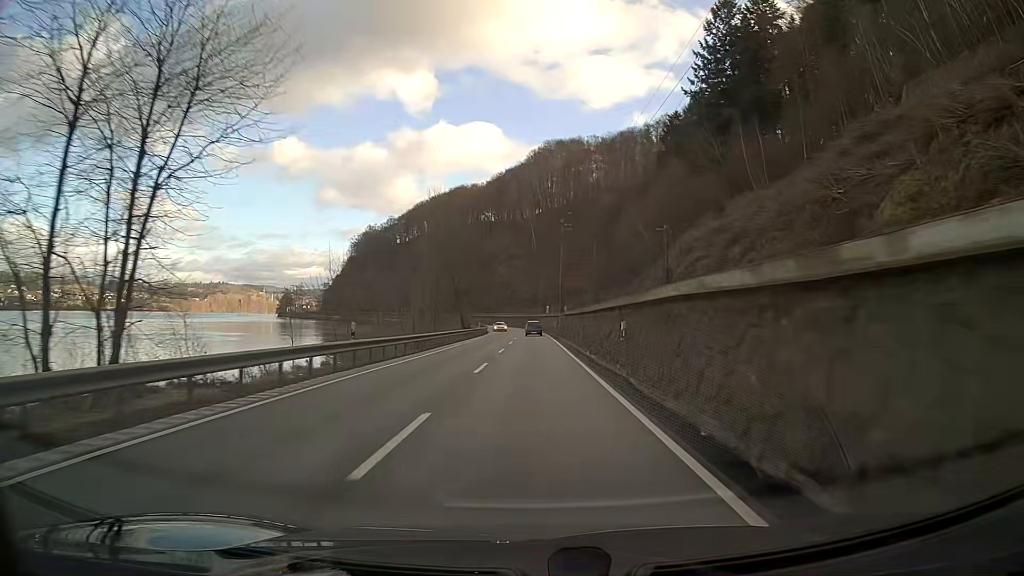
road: primary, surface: asphalt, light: Day
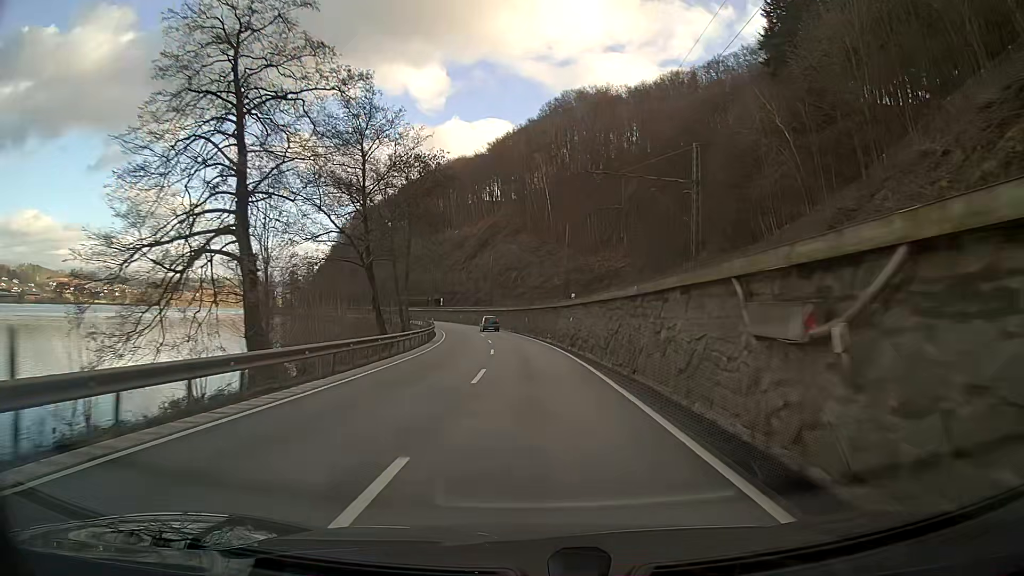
(-0.2, +62.8) m; -1°
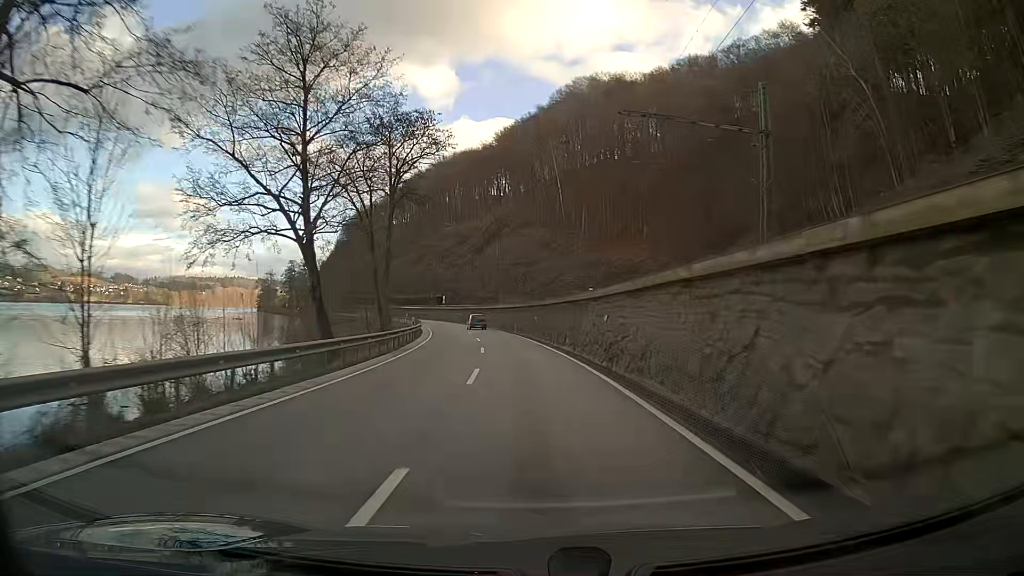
(-0.1, +12.6) m; -1°
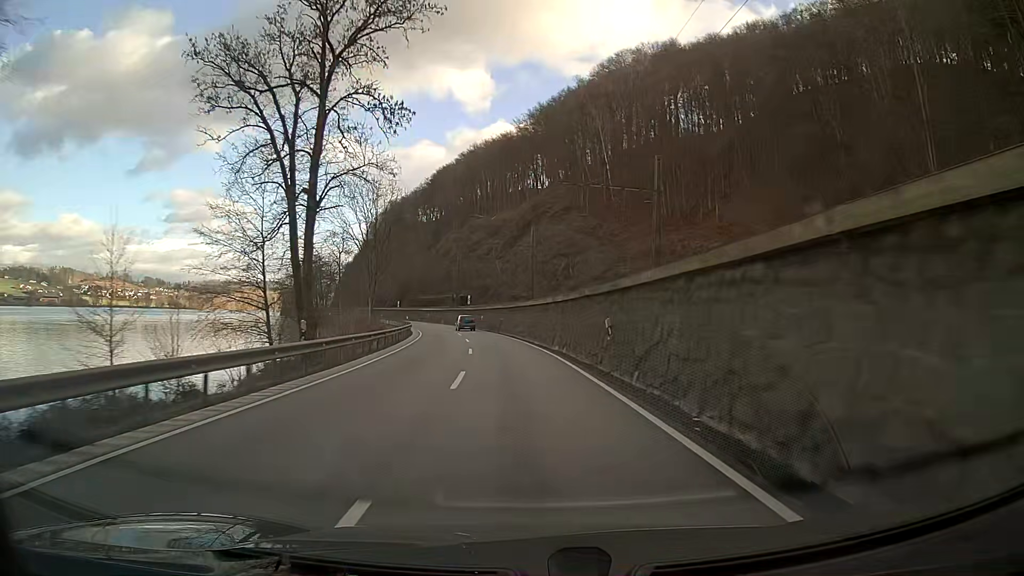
(-0.7, +25.1) m; -4°
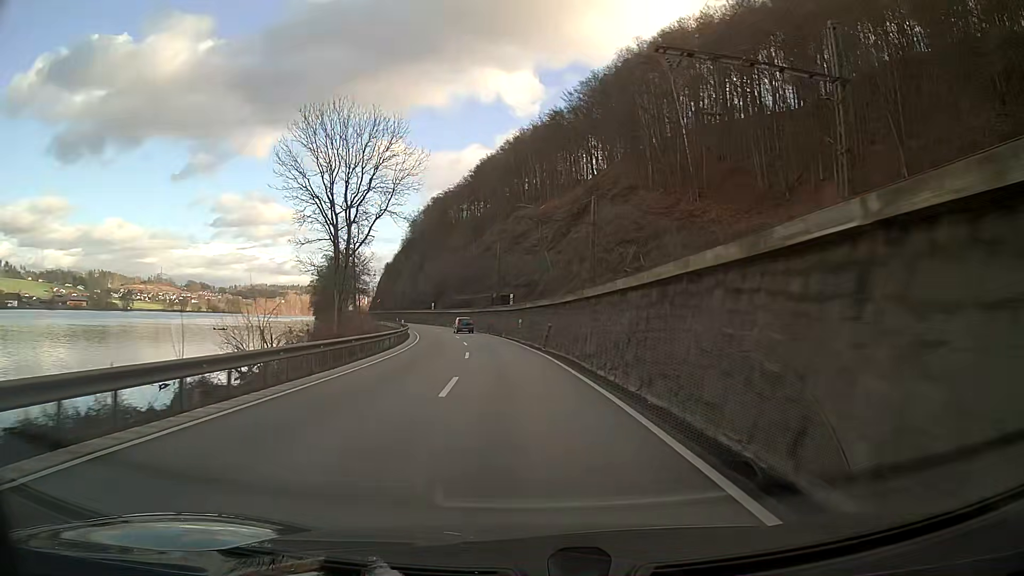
(-1.0, +25.0) m; -4°
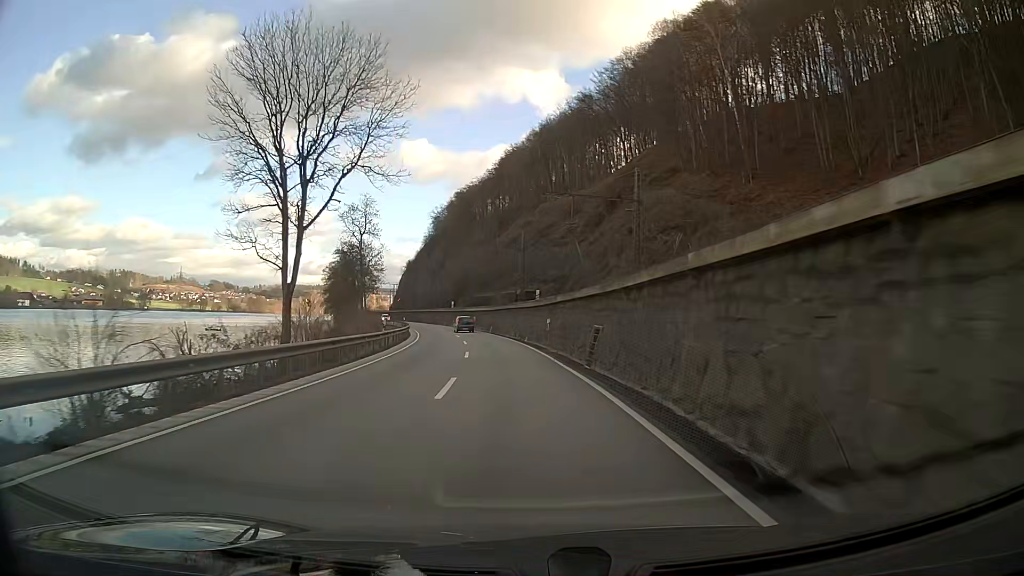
(-0.2, +12.5) m; -2°
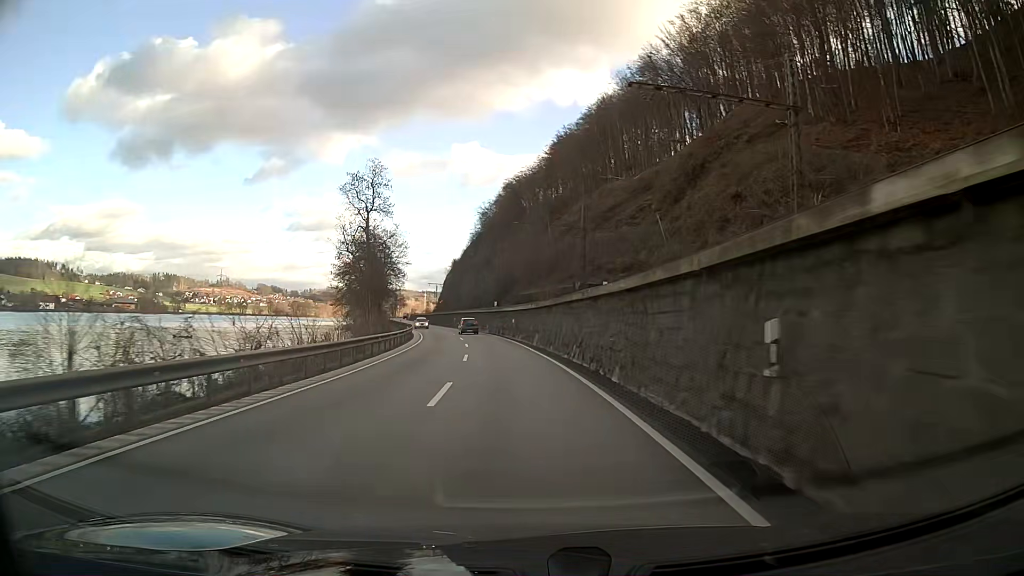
(-1.0, +24.9) m; -5°
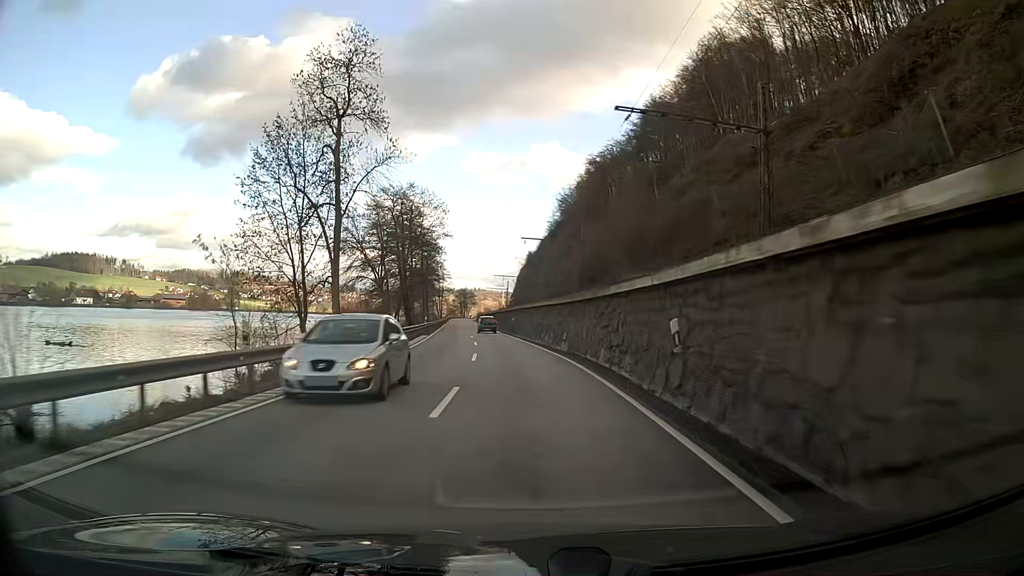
(-2.3, +37.4) m; -7°
